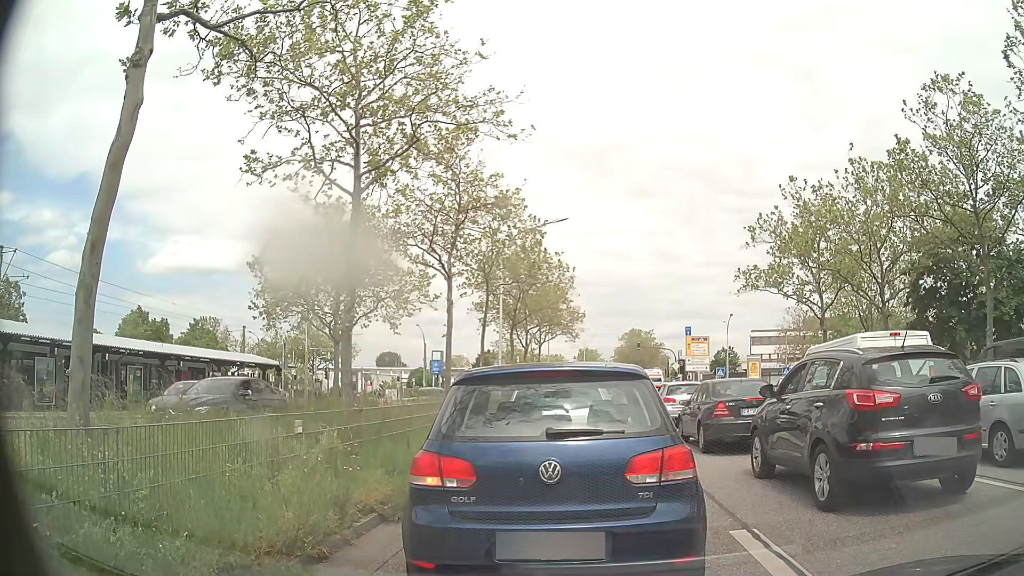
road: primary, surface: asphalt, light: Day
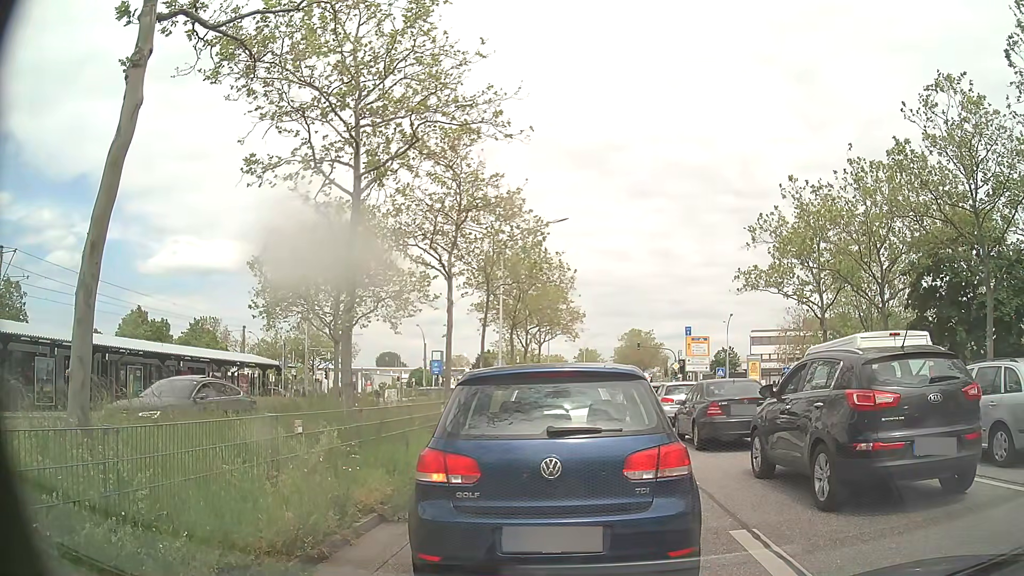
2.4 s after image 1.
(0.0, 0.0) m; 0°
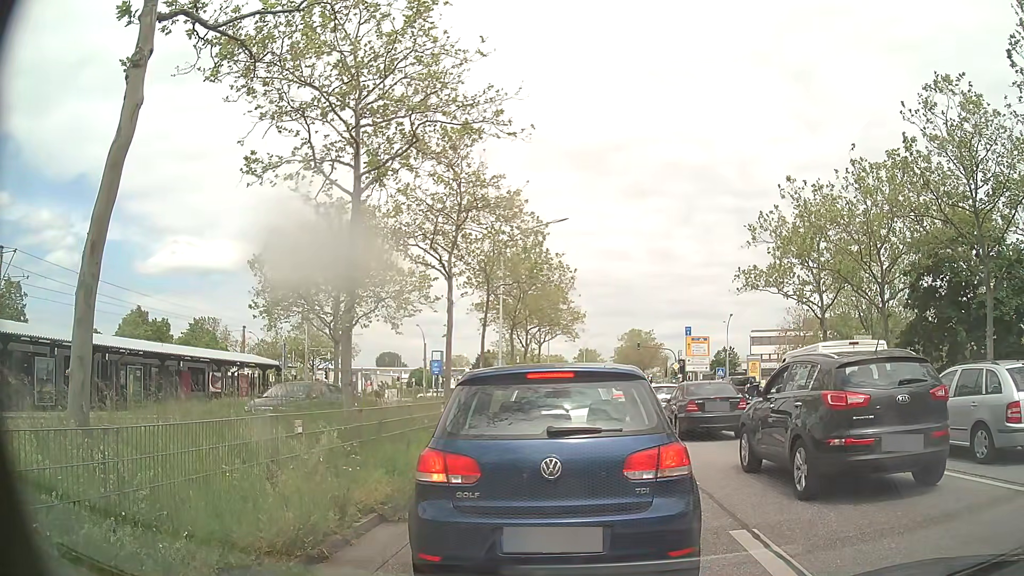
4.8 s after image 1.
(0.0, 0.0) m; 0°
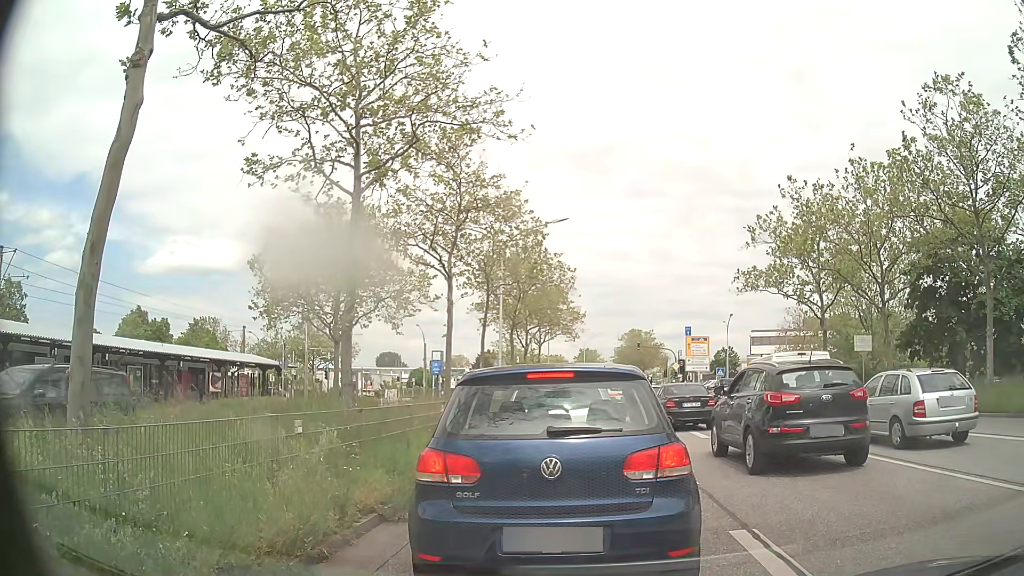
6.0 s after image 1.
(0.0, 0.0) m; 0°
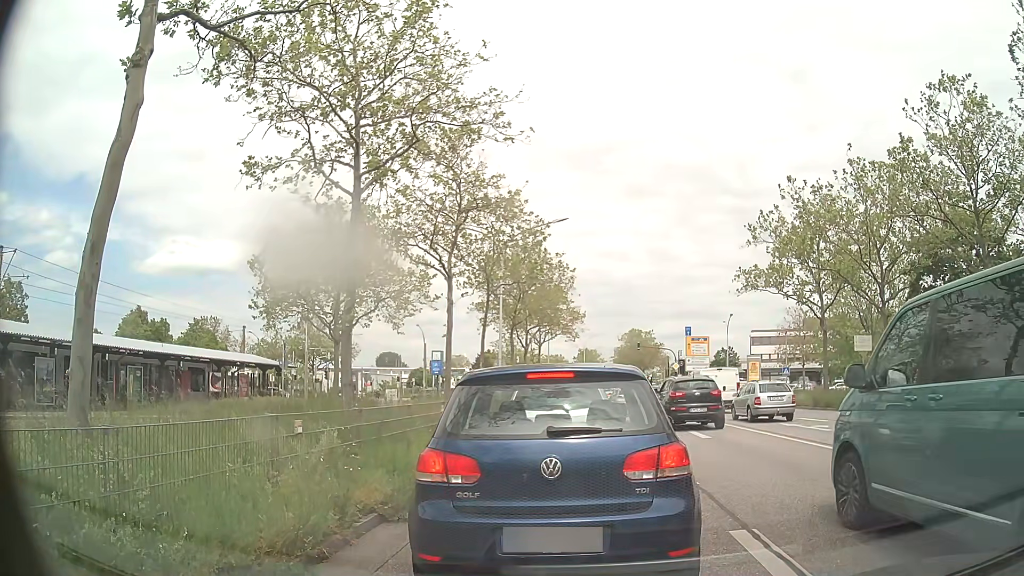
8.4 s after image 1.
(0.0, 0.0) m; 0°
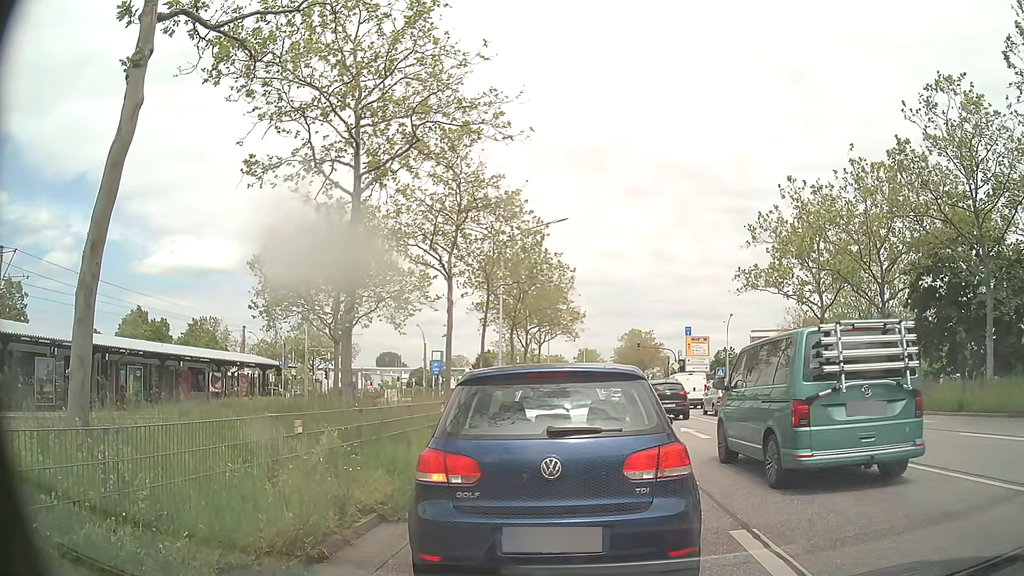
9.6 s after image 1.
(0.0, 0.0) m; 0°
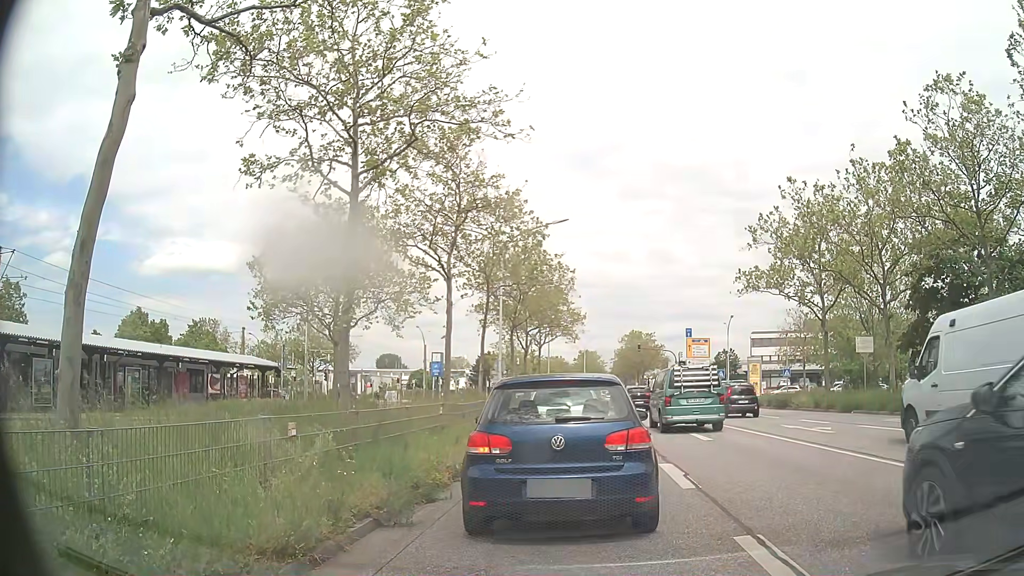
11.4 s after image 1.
(0.0, +0.1) m; 0°
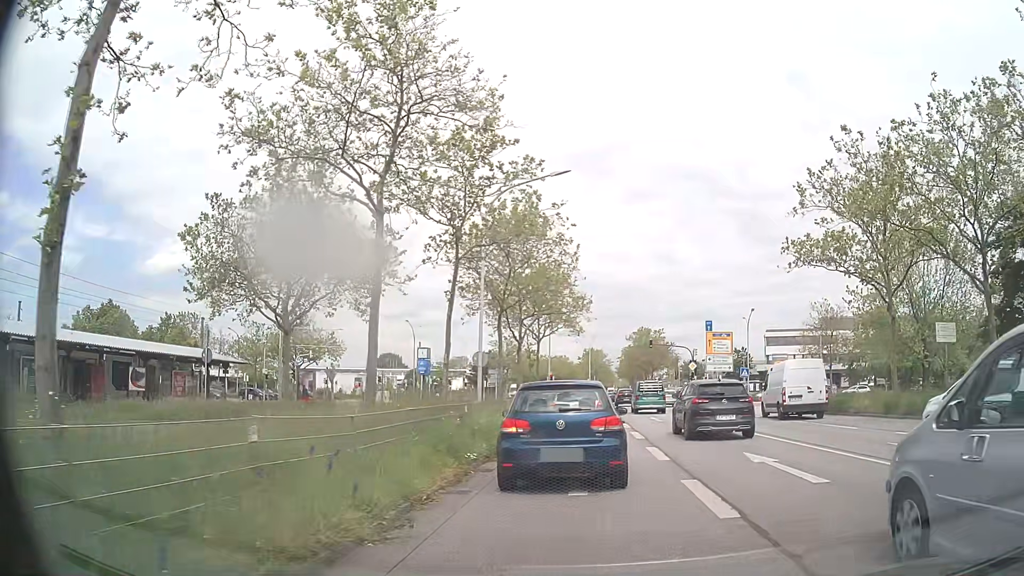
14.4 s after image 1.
(-0.2, +8.5) m; -2°
